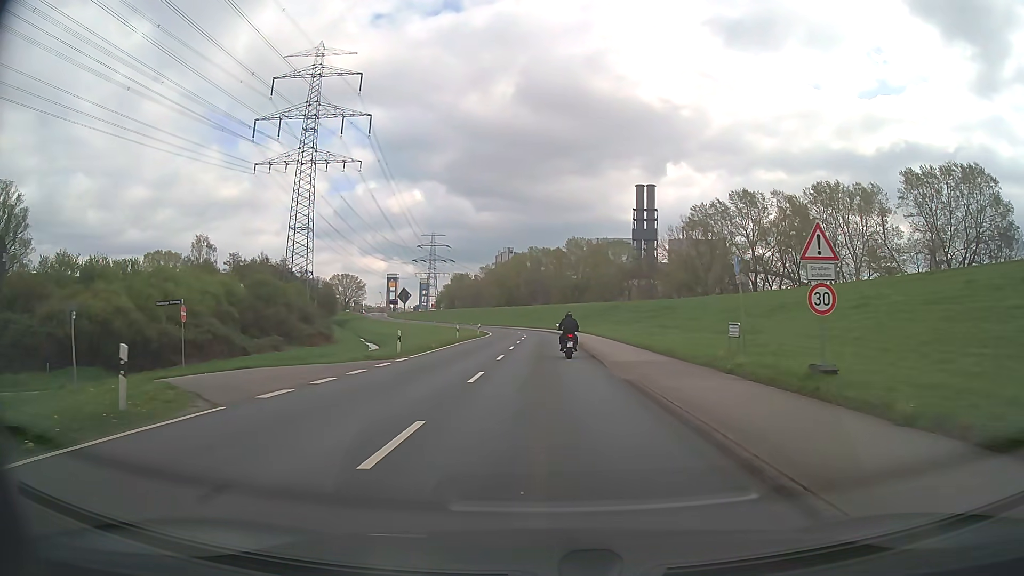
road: secondary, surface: asphalt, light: Day
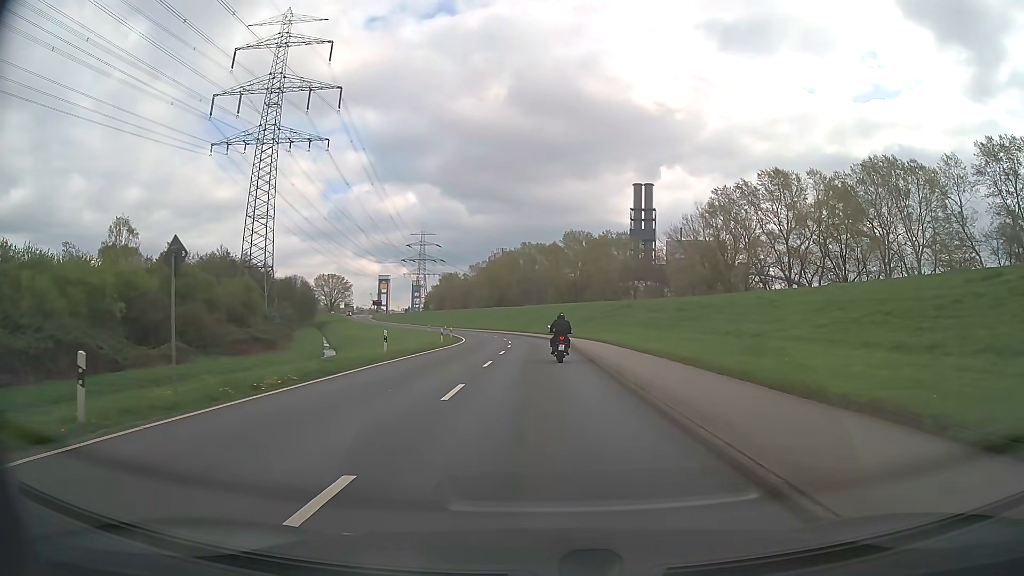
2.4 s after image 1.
(+0.3, +21.0) m; +1°
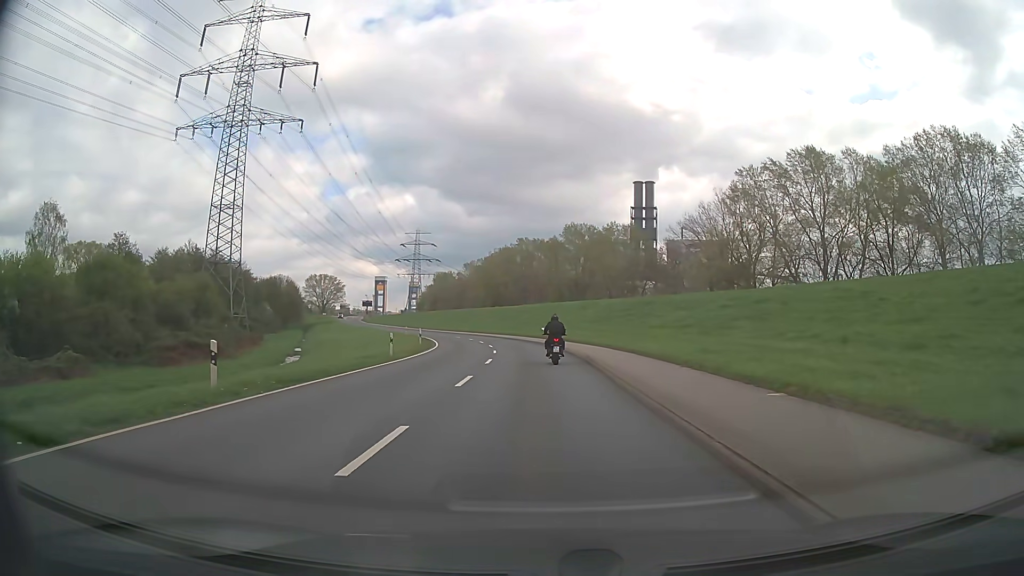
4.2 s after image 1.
(0.0, +14.9) m; 0°
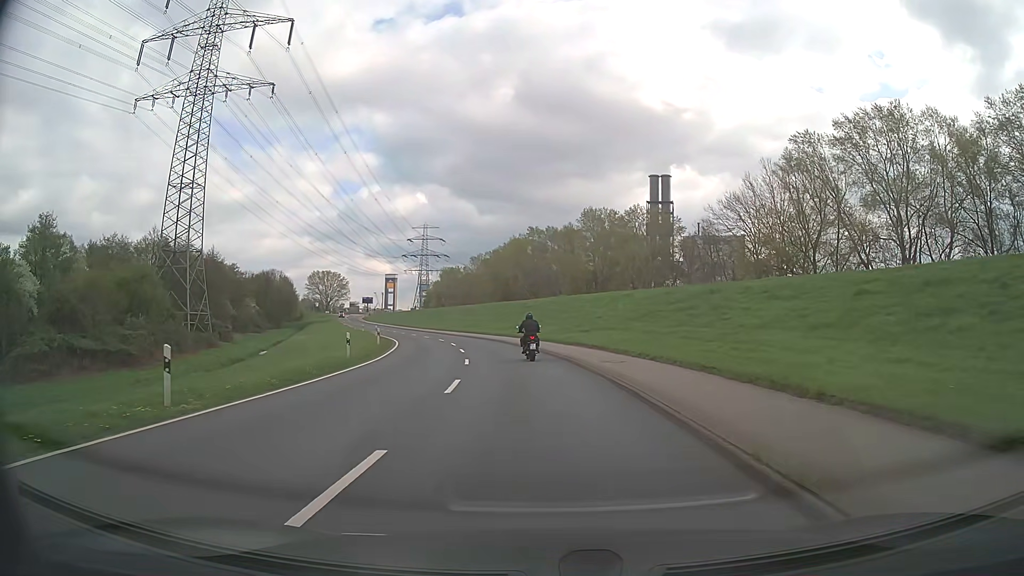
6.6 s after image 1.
(-0.2, +19.6) m; -1°
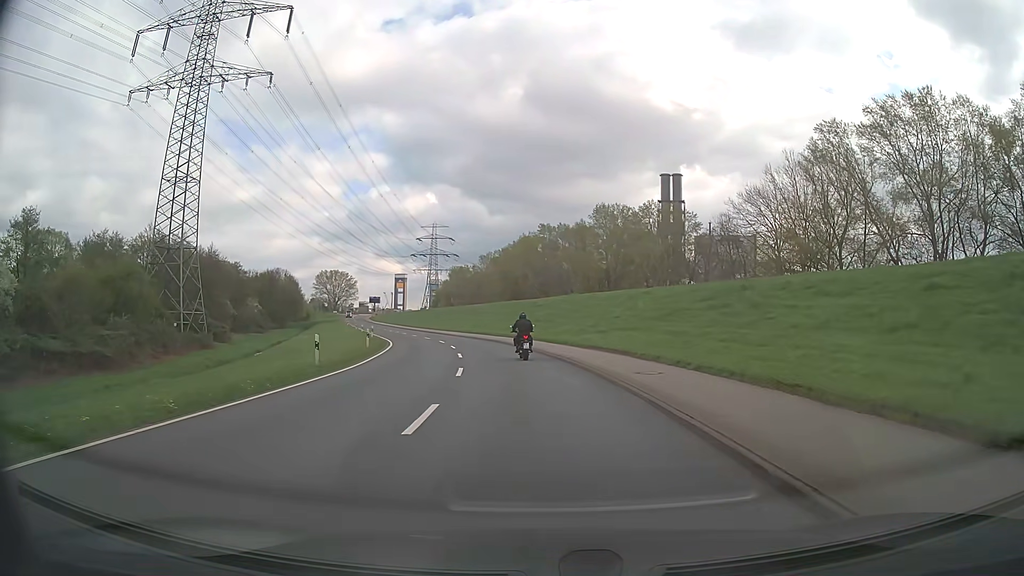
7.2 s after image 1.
(0.0, +5.0) m; 0°
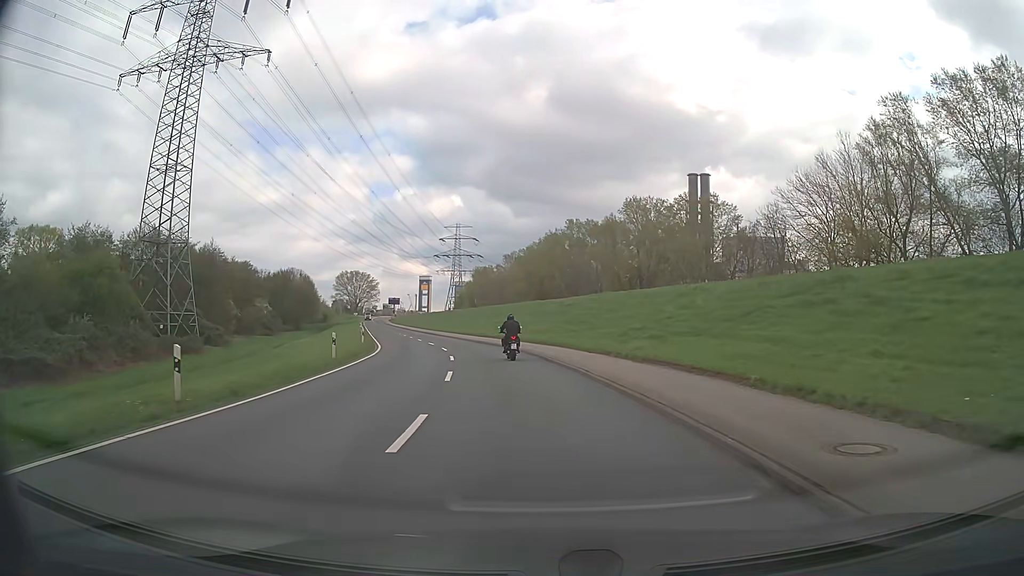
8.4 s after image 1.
(-0.2, +10.2) m; -2°
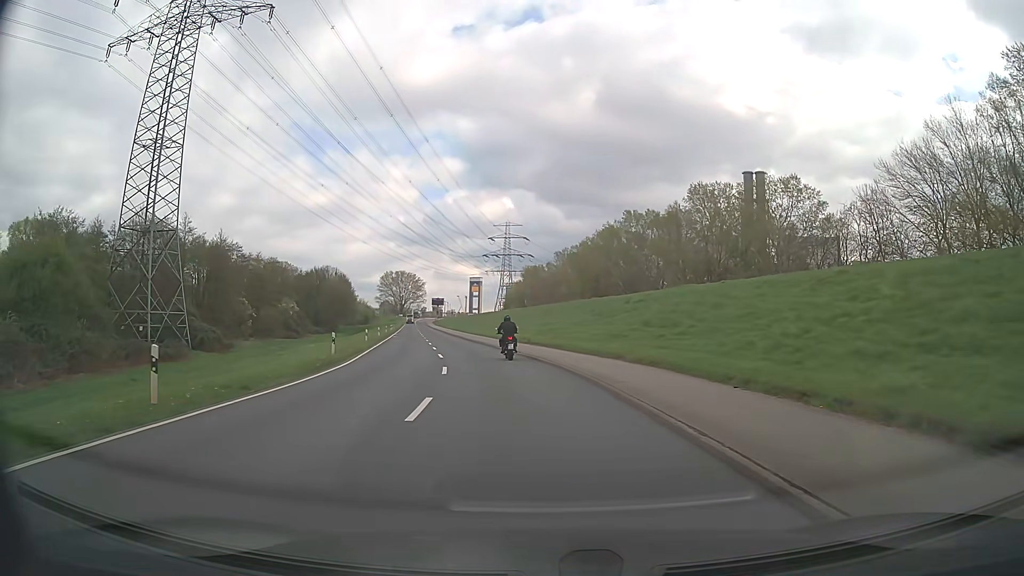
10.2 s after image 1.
(-0.6, +15.8) m; -4°
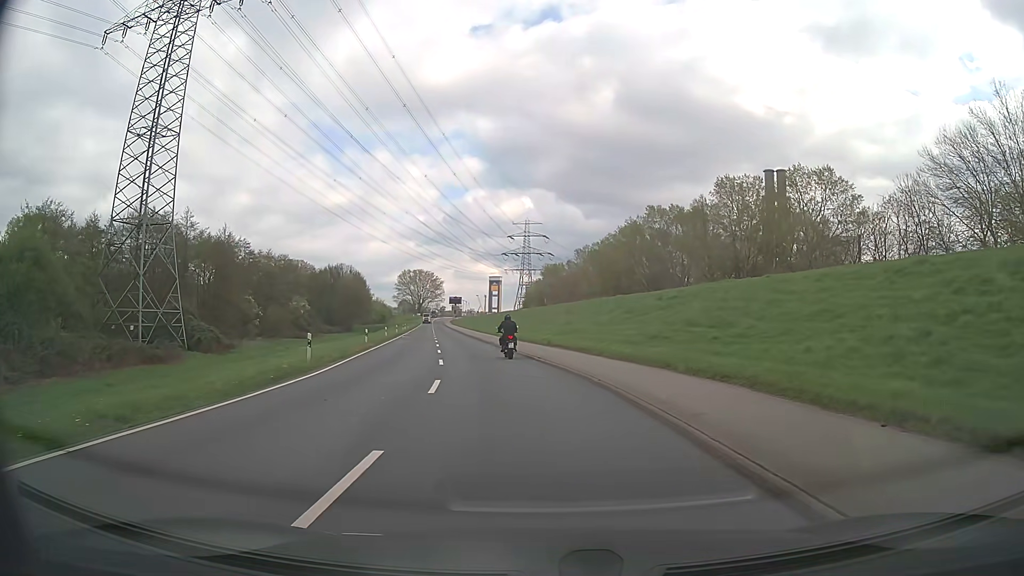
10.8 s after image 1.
(-0.1, +5.4) m; -2°
(0, +10) (-1, +20) (-2, +30) (-4, +40) (-6, +50) (-7, +59) (-9, +69) (-11, +79) (-12, +89) (-14, +99) m
